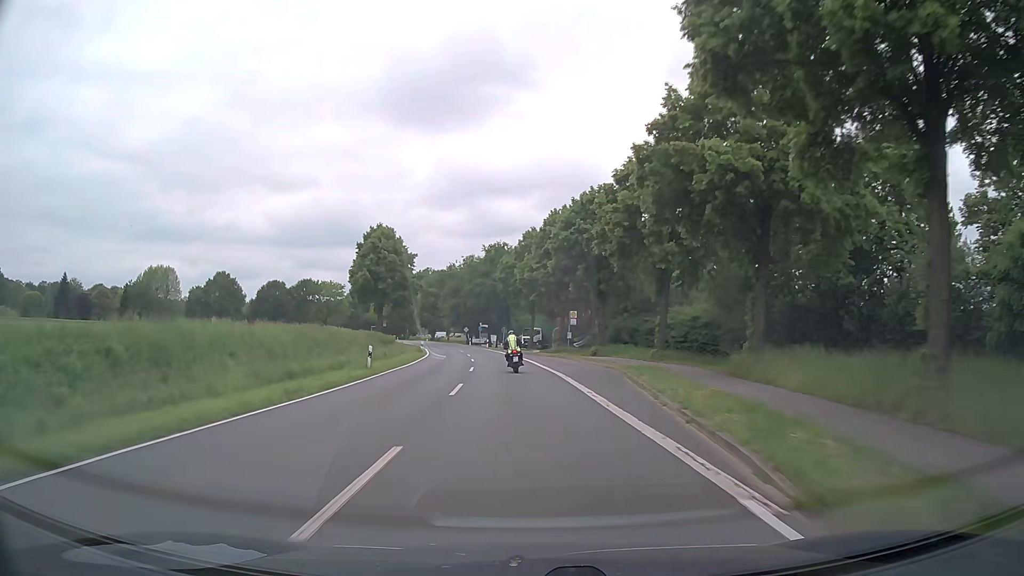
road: secondary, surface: asphalt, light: Day
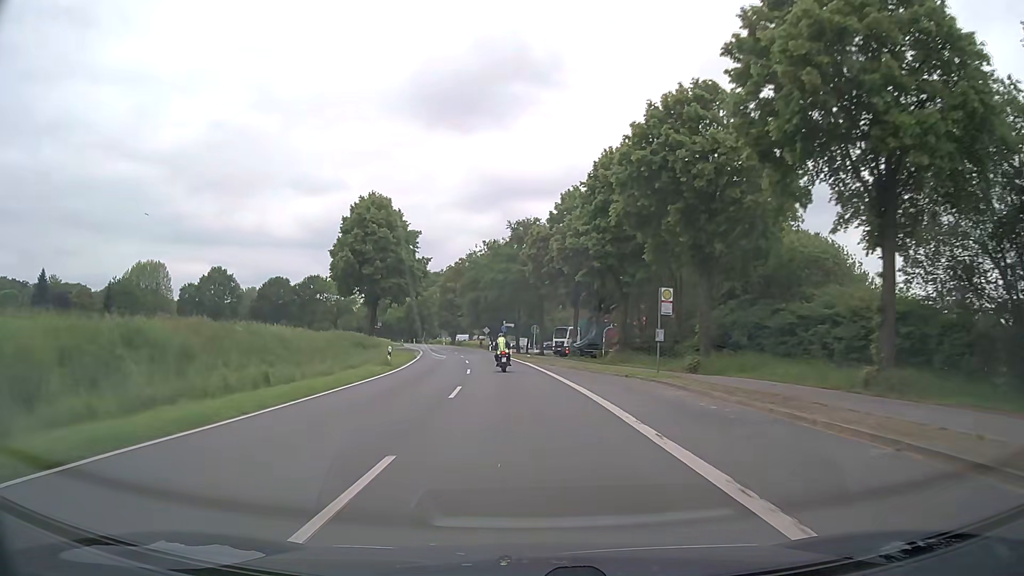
(-0.6, +24.6) m; -3°
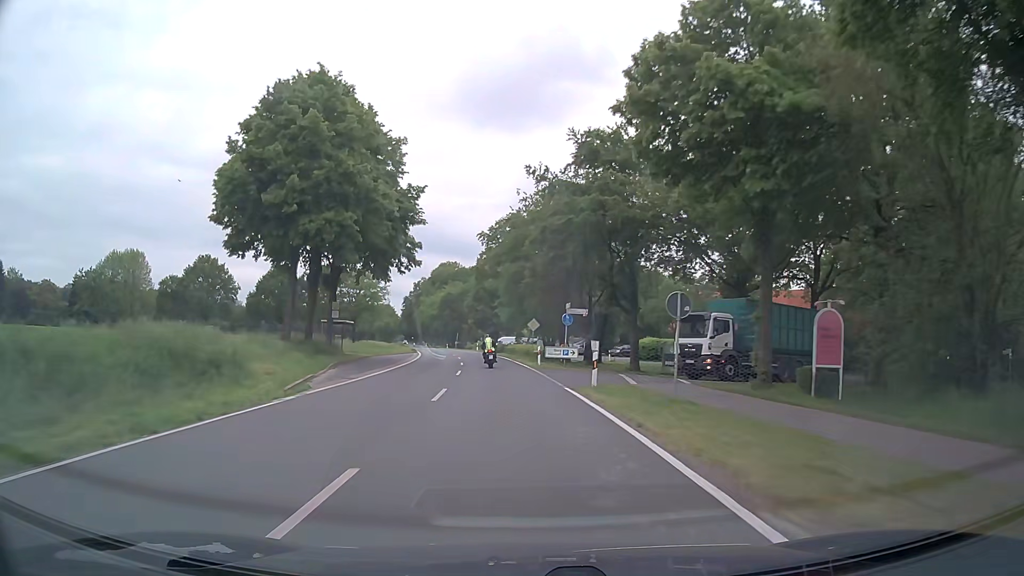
(-1.5, +37.4) m; -5°
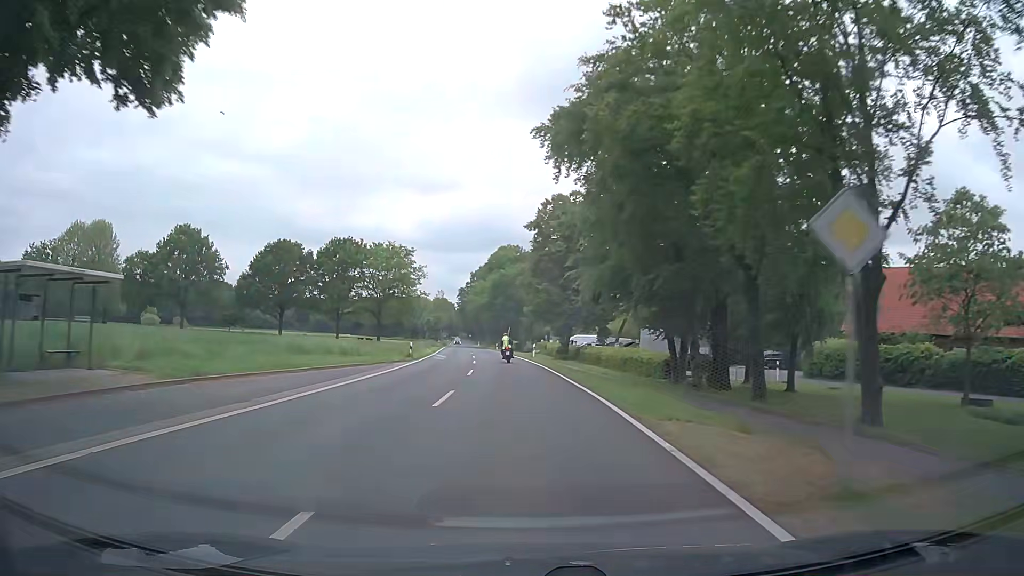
(-1.7, +38.1) m; -5°
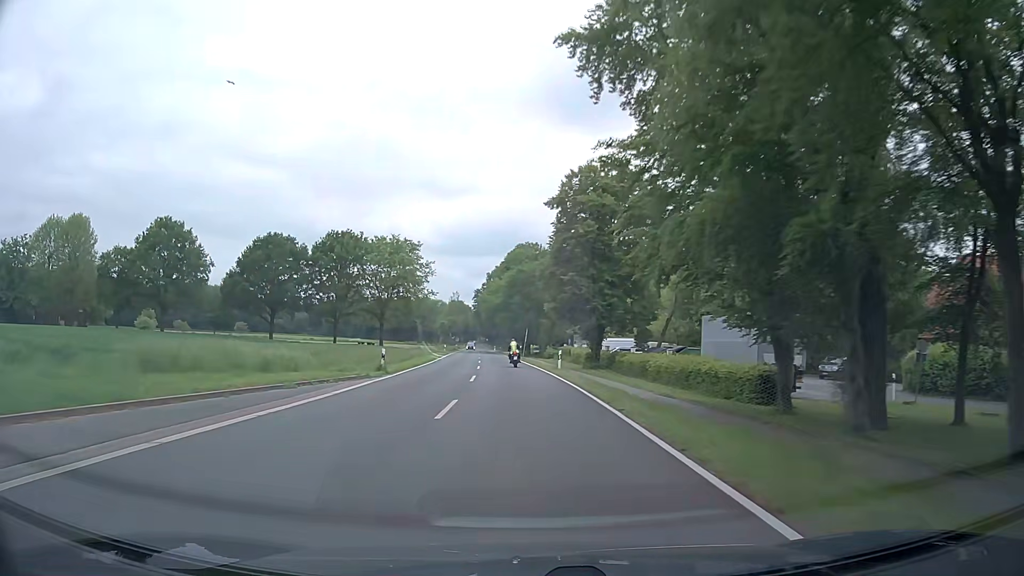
(-0.3, +12.9) m; -2°
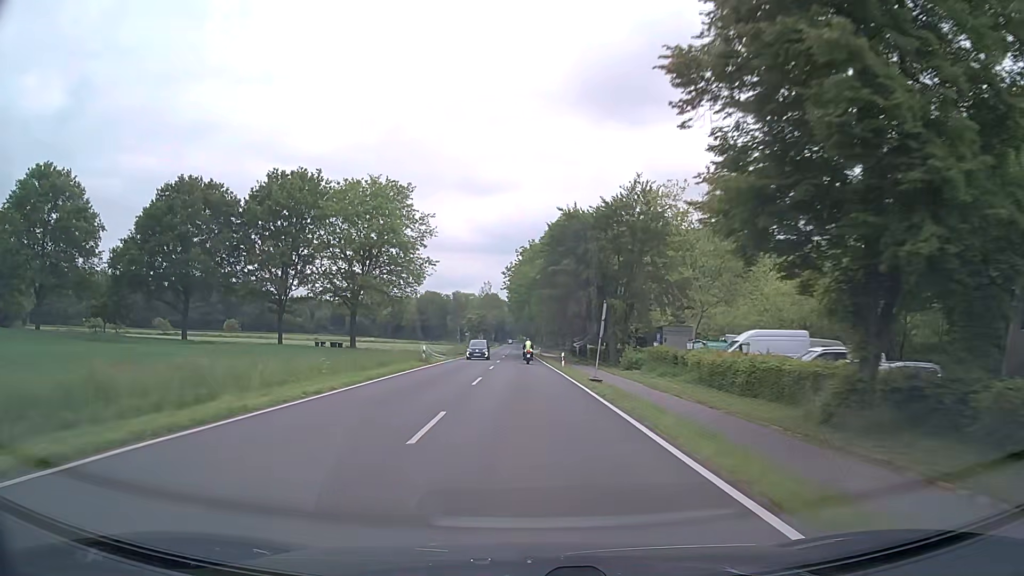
(-1.3, +39.8) m; -4°
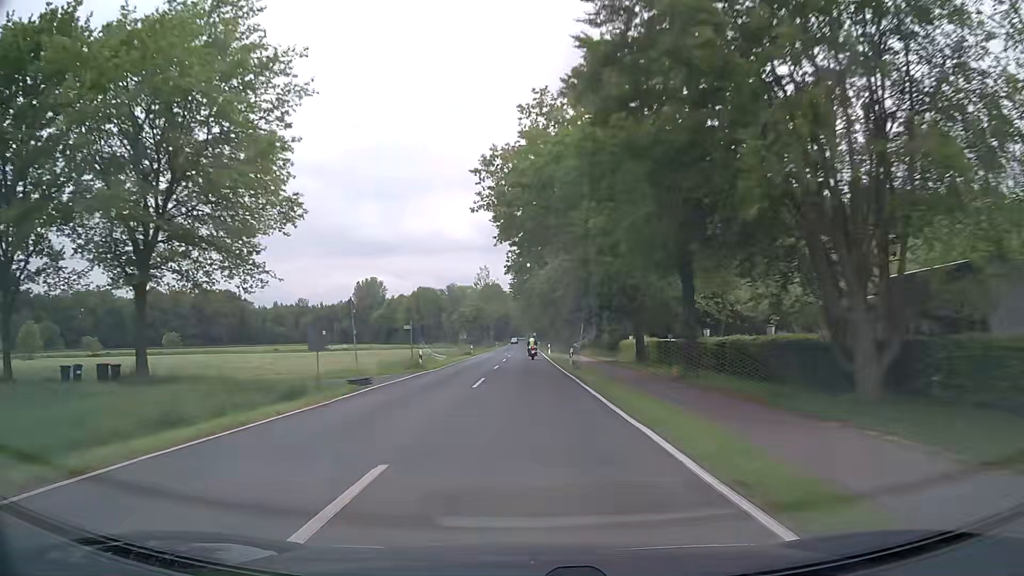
(-0.3, +42.0) m; 0°
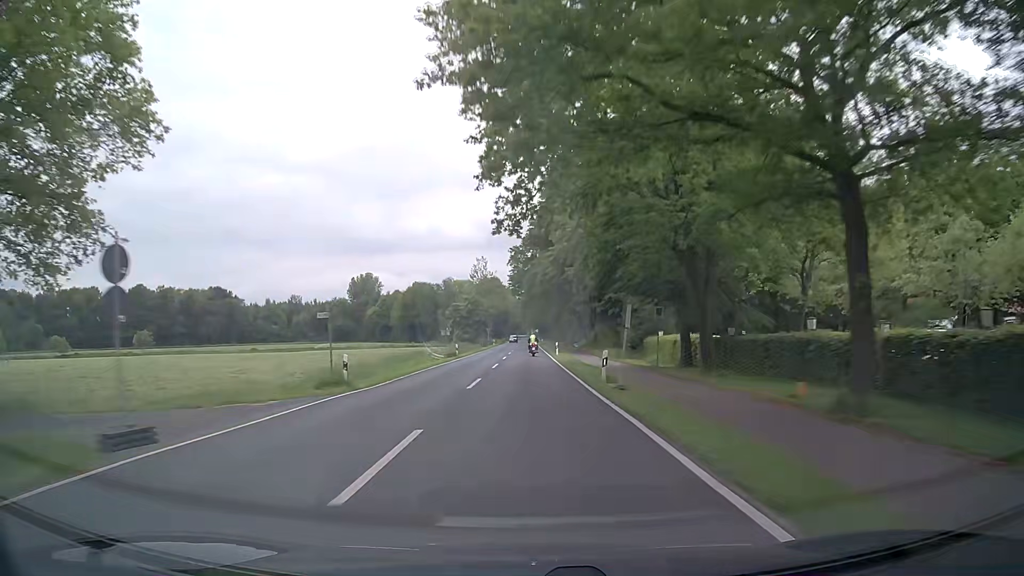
(-0.1, +14.3) m; 0°
(0, +10) (0, +20) (0, +30) (0, +40) (0, +50) (0, +60) (-1, +70) (-1, +80) (-1, +90) (-1, +100) m
